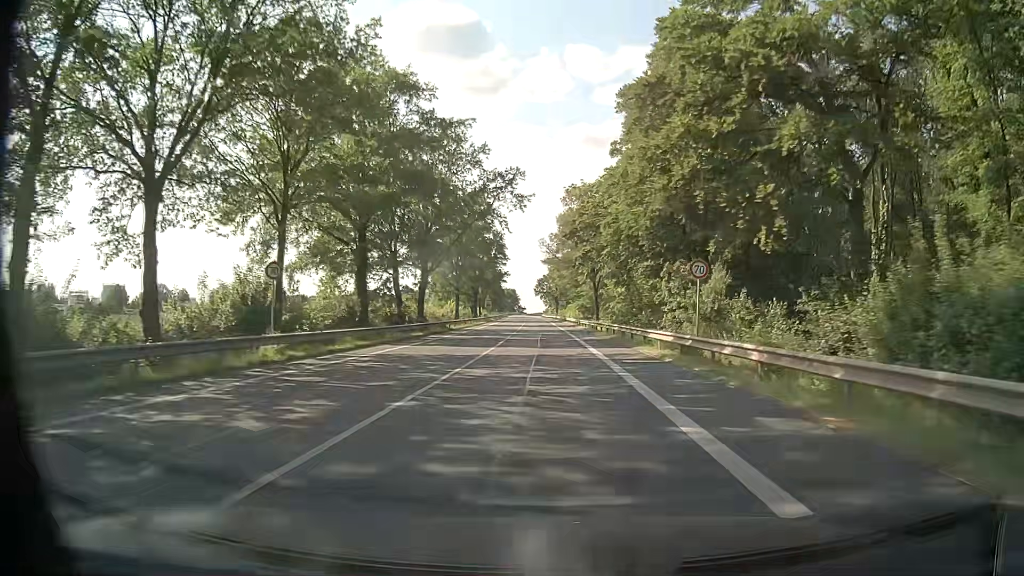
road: primary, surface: asphalt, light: Day
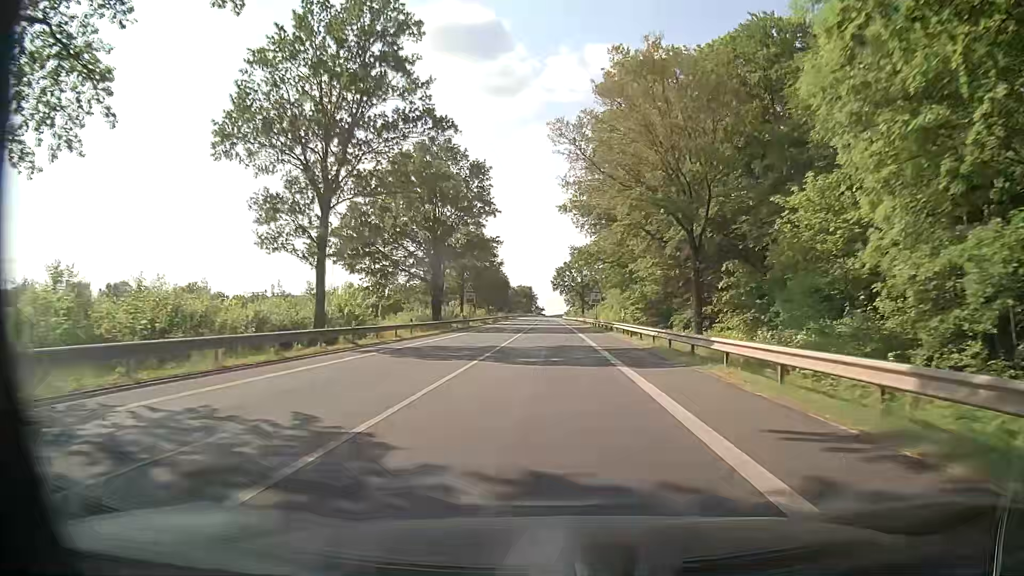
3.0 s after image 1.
(-1.1, +53.0) m; -2°
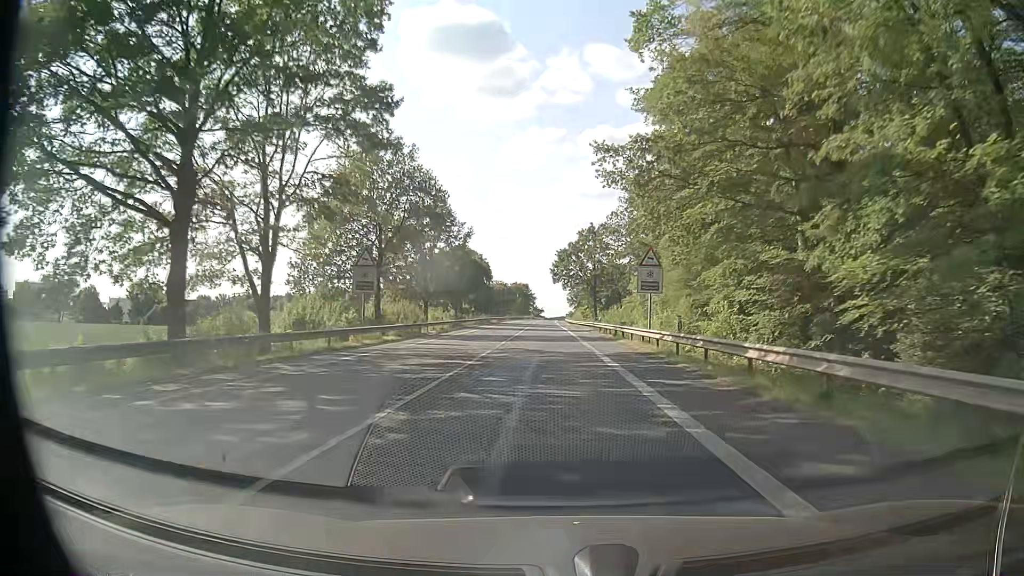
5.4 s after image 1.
(-0.3, +42.7) m; 0°
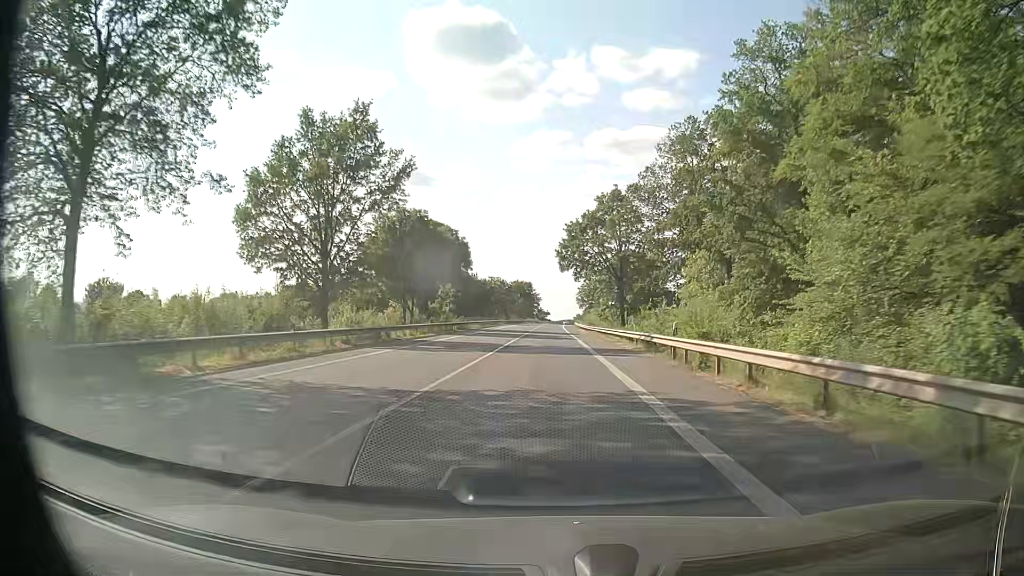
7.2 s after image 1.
(-0.1, +32.1) m; 0°
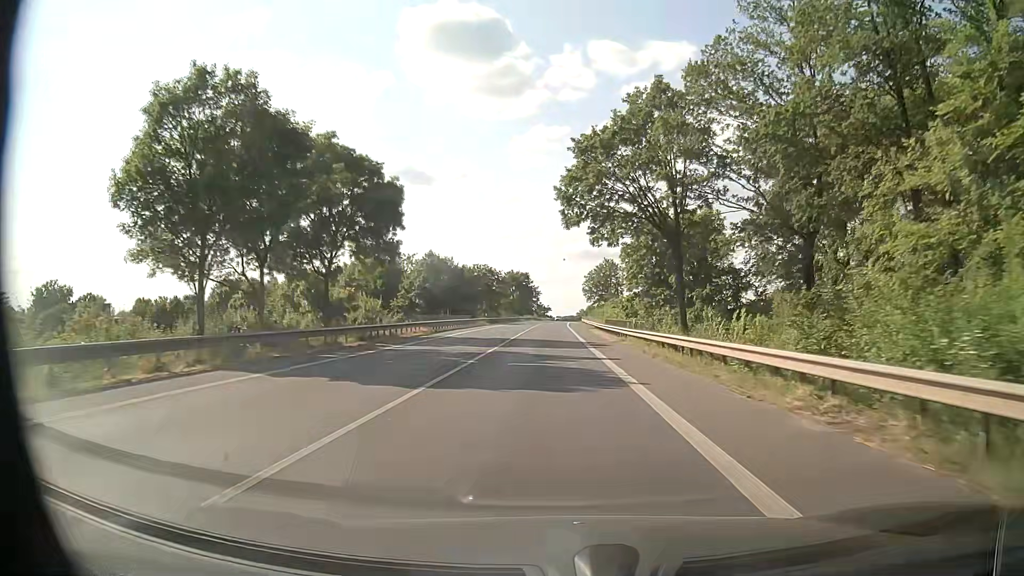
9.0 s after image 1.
(-0.1, +32.1) m; 0°
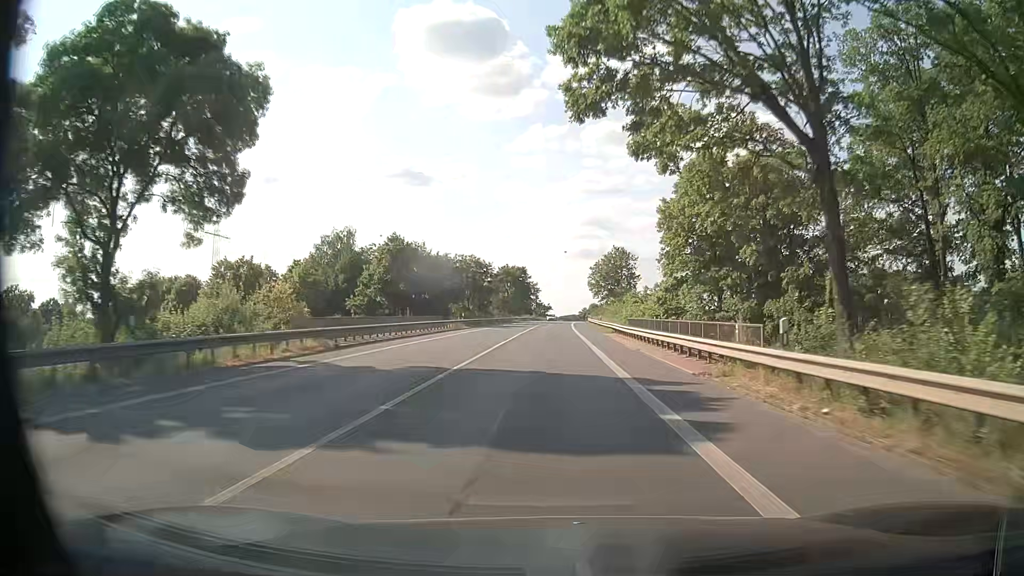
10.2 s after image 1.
(0.0, +21.4) m; 0°
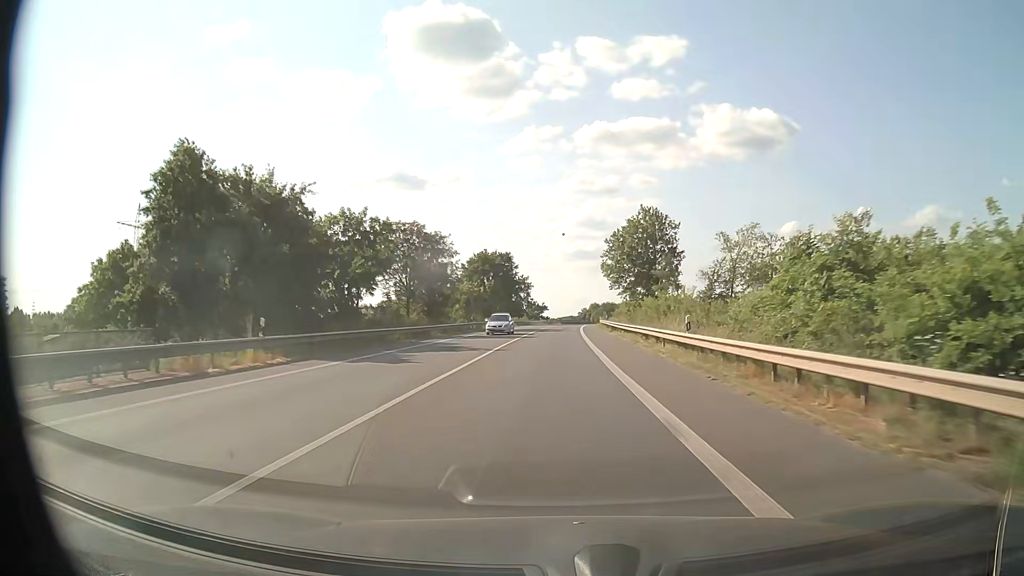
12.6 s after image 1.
(0.0, +42.9) m; 0°
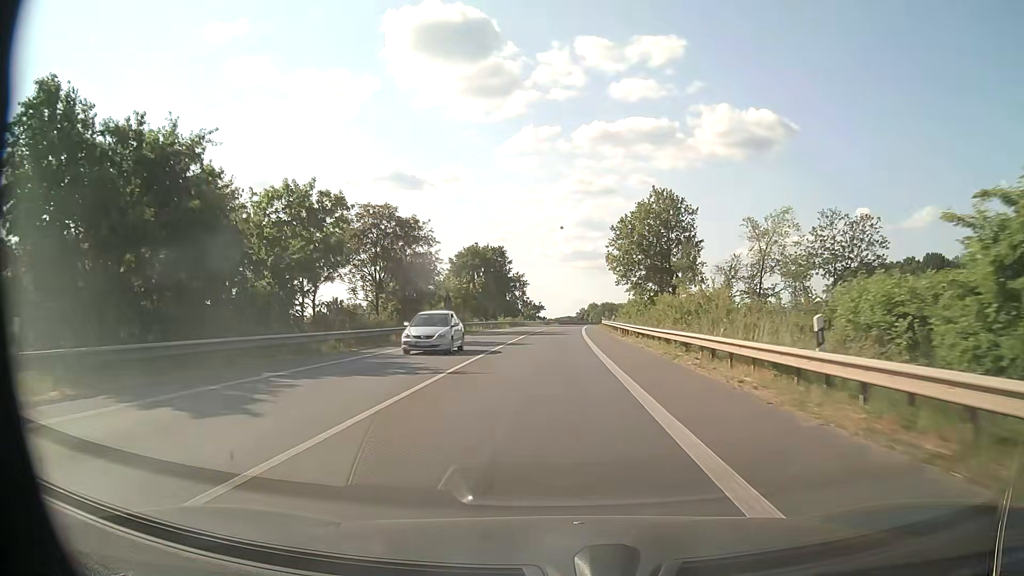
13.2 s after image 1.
(0.0, +10.7) m; 0°
(0, +10) (0, +20) (0, +30) (0, +40) (0, +50) (+1, +60) (+1, +70) (+1, +80) (+2, +90) (+3, +100) m
